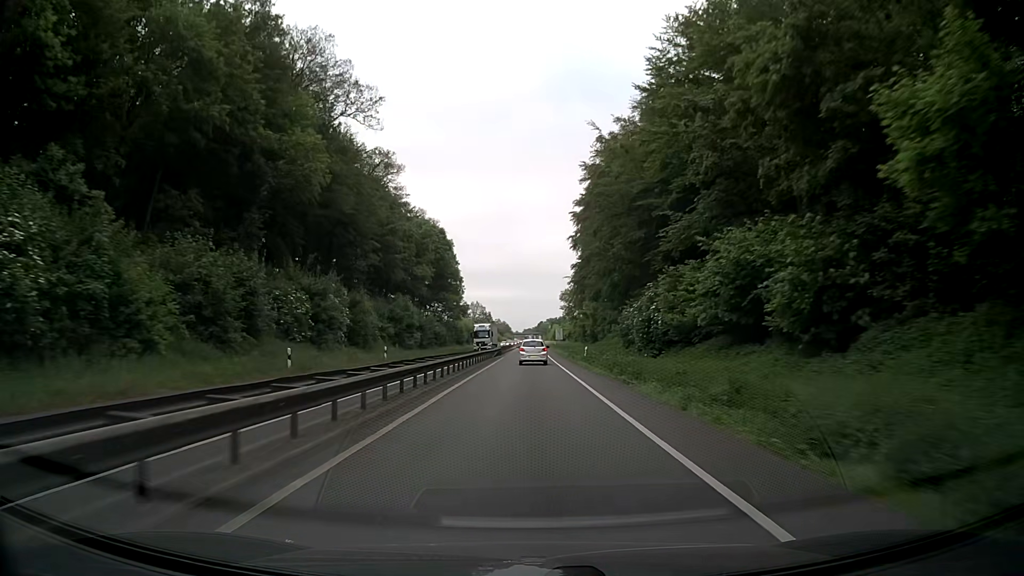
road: trunk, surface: asphalt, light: Day
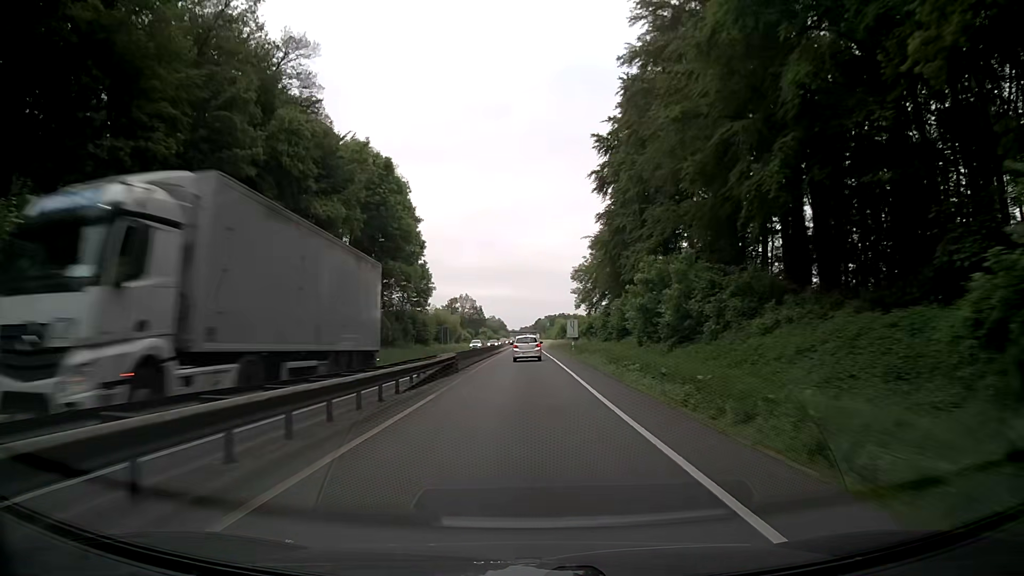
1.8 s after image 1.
(+0.2, +42.3) m; 0°
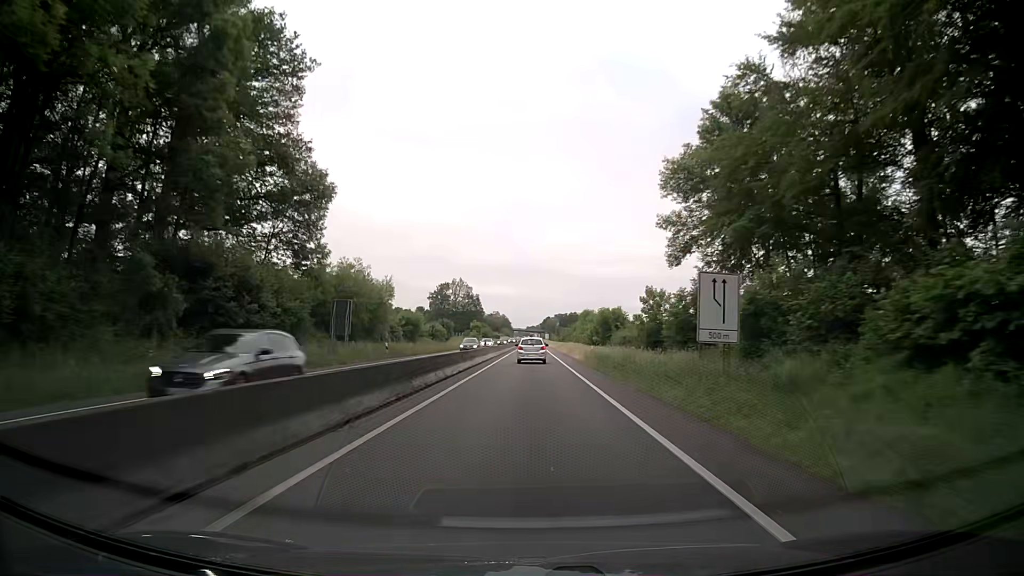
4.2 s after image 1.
(-0.3, +57.0) m; -1°
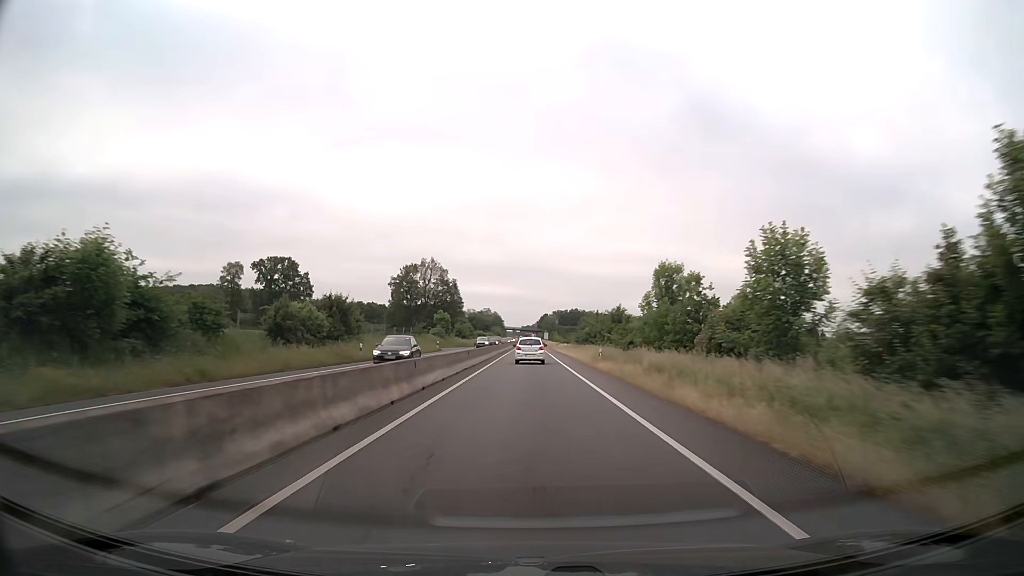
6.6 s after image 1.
(+0.2, +57.3) m; 0°
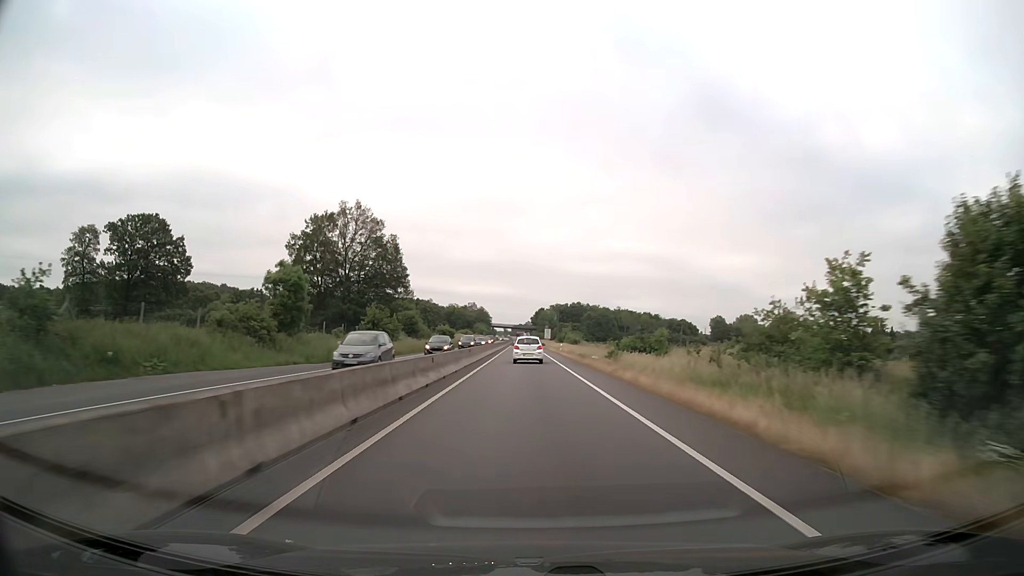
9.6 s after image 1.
(+0.2, +71.6) m; +1°
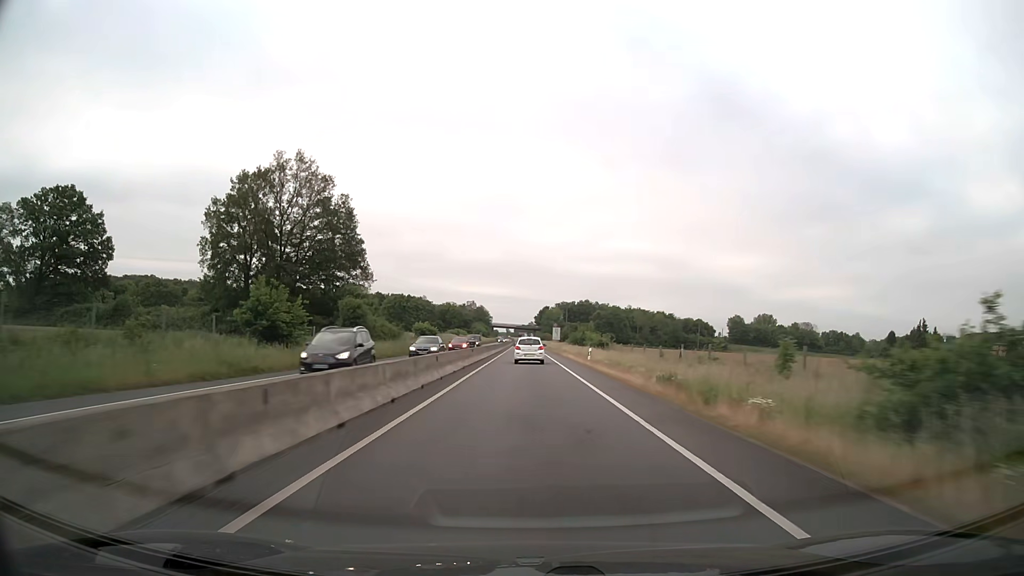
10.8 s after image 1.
(-0.1, +28.7) m; 0°
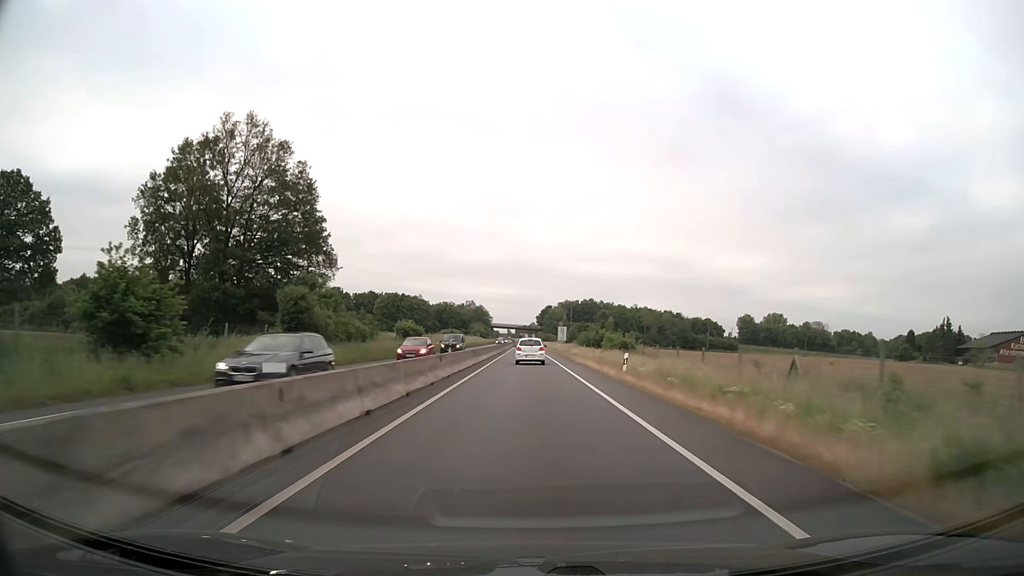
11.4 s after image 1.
(0.0, +14.4) m; 0°
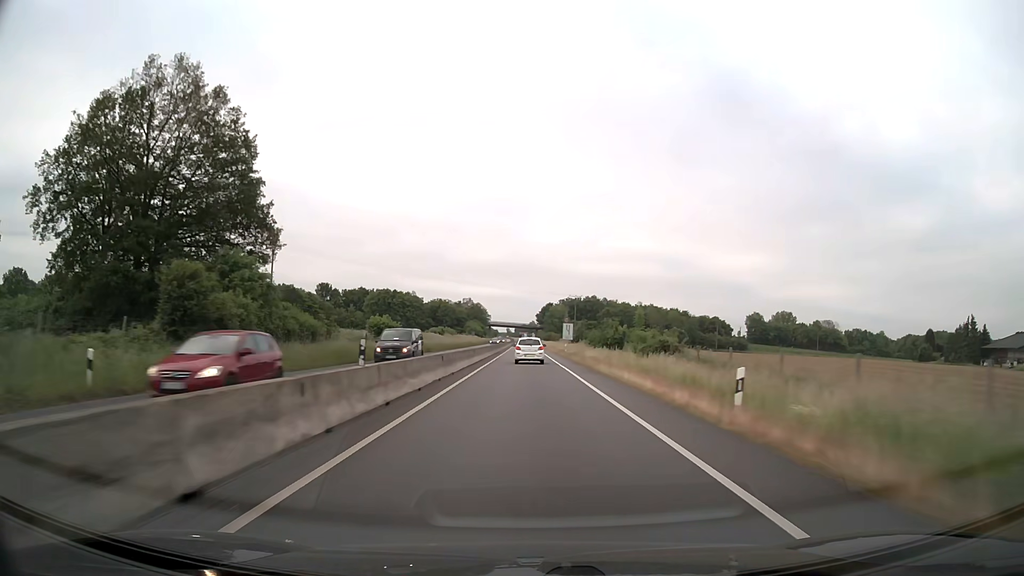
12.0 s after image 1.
(0.0, +14.4) m; 0°
(0, +10) (0, +20) (0, +30) (0, +40) (0, +50) (0, +60) (0, +70) (0, +80) (0, +90) (0, +100) m
